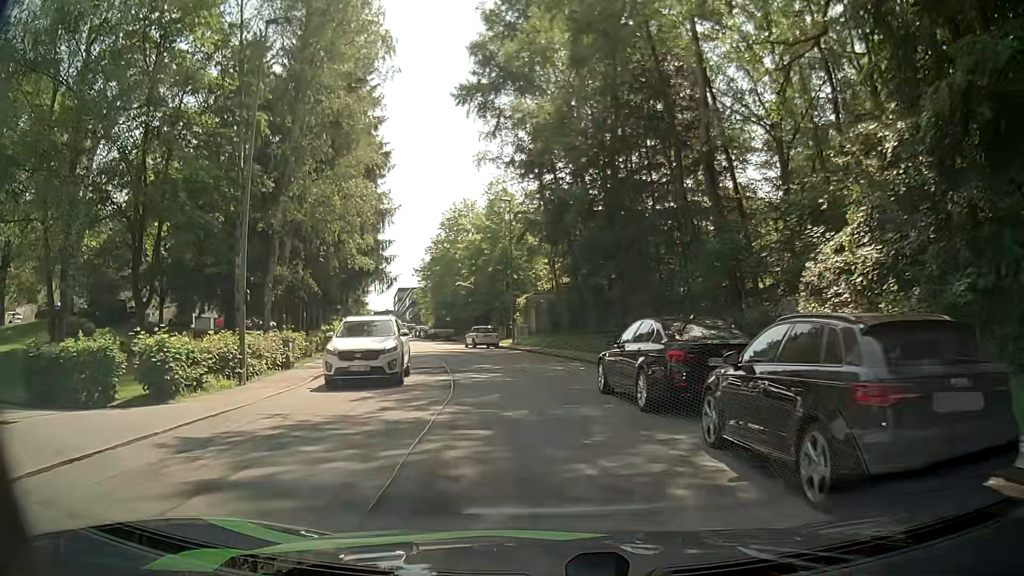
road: residential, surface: asphalt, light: Day
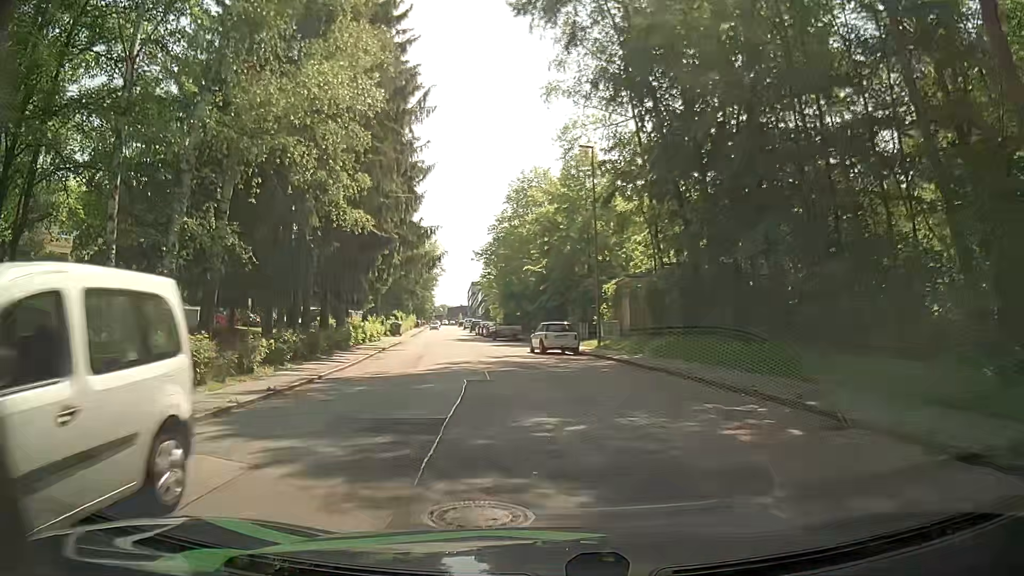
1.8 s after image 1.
(-1.1, +13.7) m; -9°
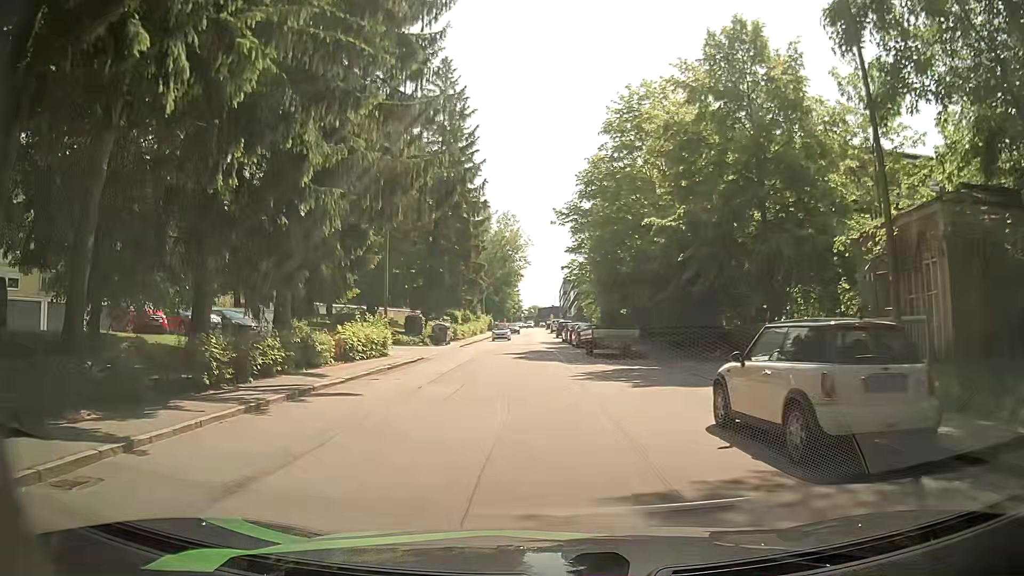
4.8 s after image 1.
(-1.4, +22.6) m; -7°
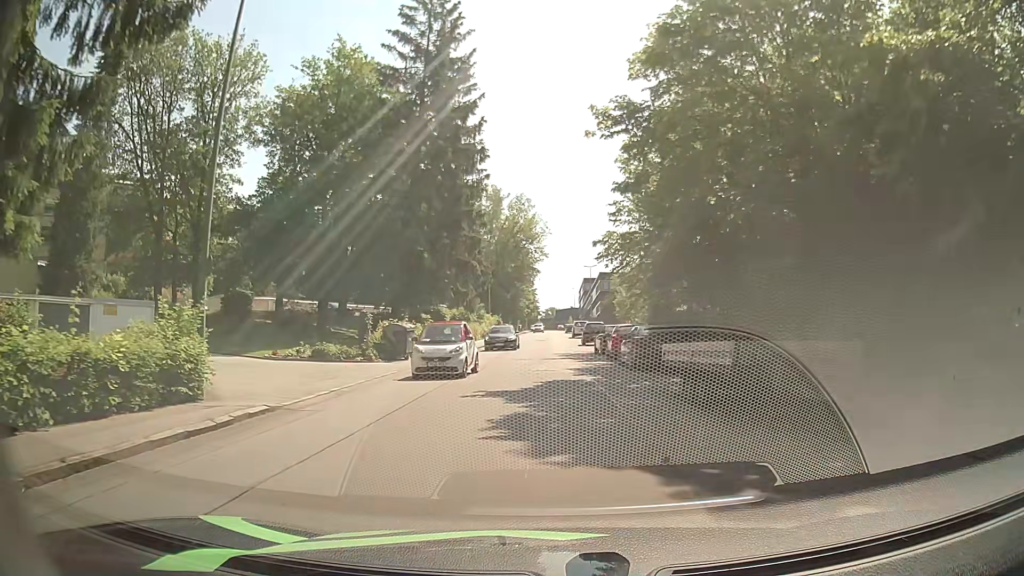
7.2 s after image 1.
(-0.4, +18.1) m; -2°
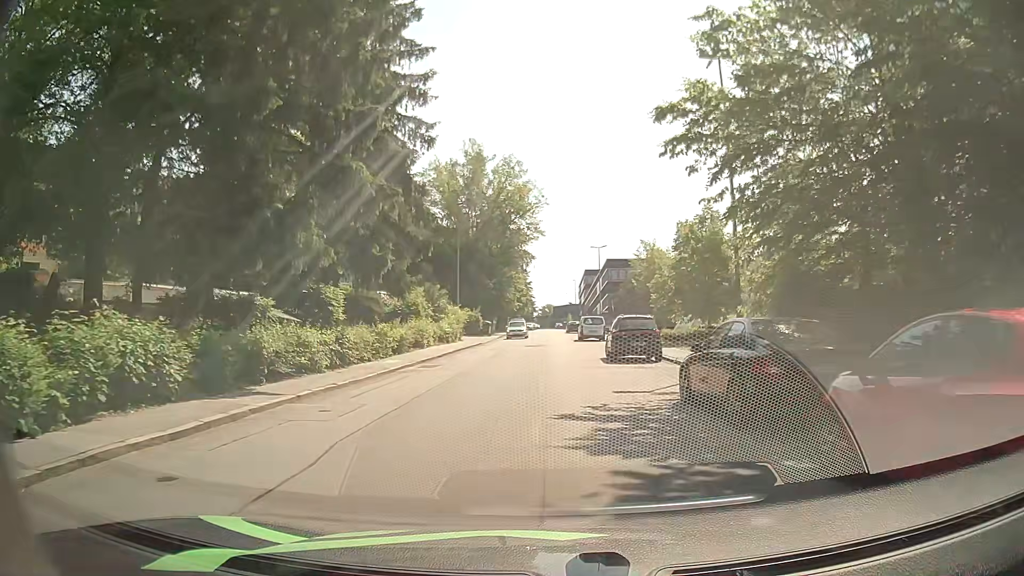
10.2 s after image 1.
(-0.2, +23.5) m; 0°
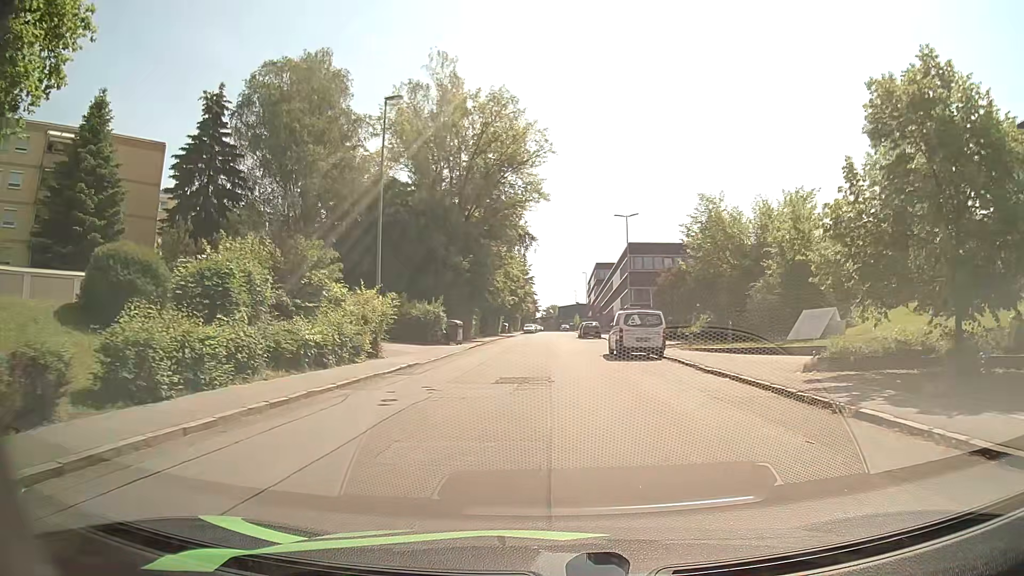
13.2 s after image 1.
(-0.2, +24.9) m; 0°
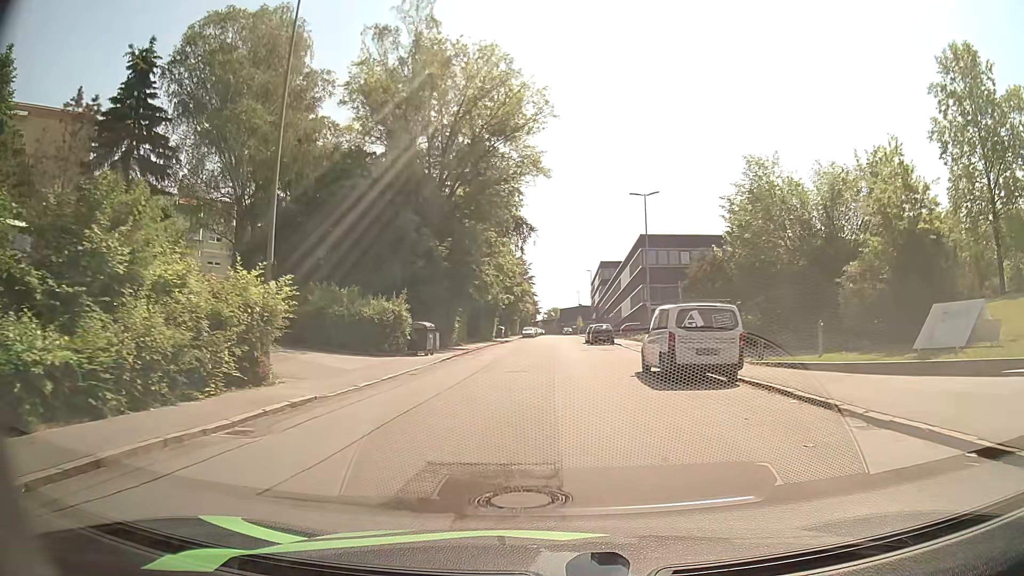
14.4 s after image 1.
(-0.1, +10.5) m; 0°
(0, +10) (0, +20) (0, +30) (0, +40) (0, +50) (0, +60) (0, +70) (0, +80) (+1, +90) (+1, +100) m
